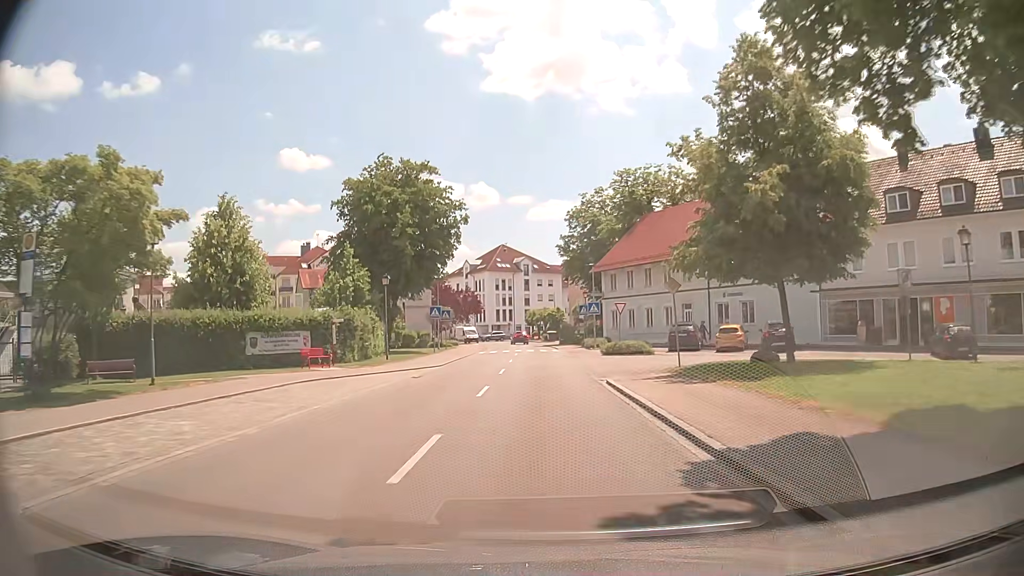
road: tertiary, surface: asphalt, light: Day
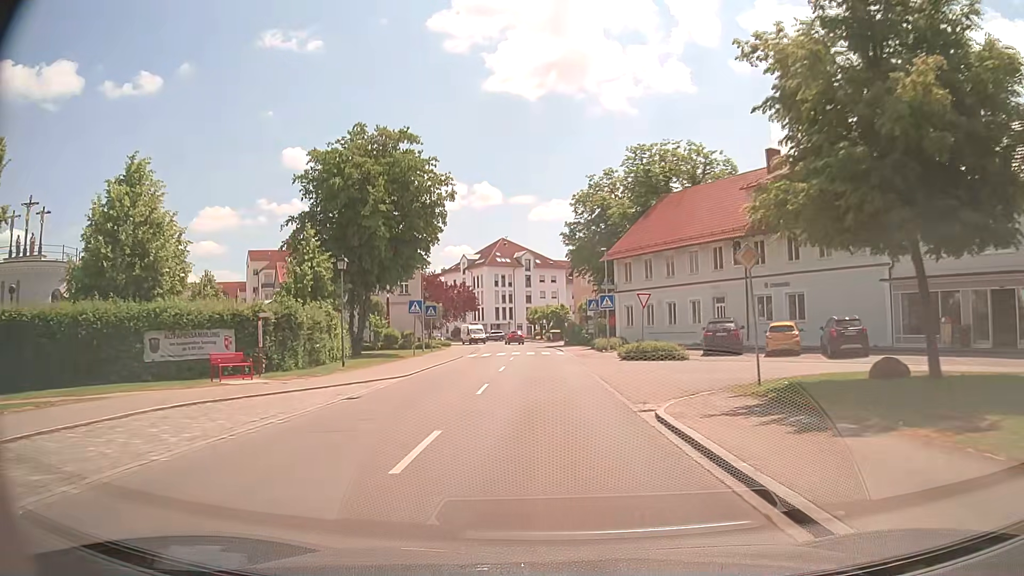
(0.0, +8.5) m; 0°
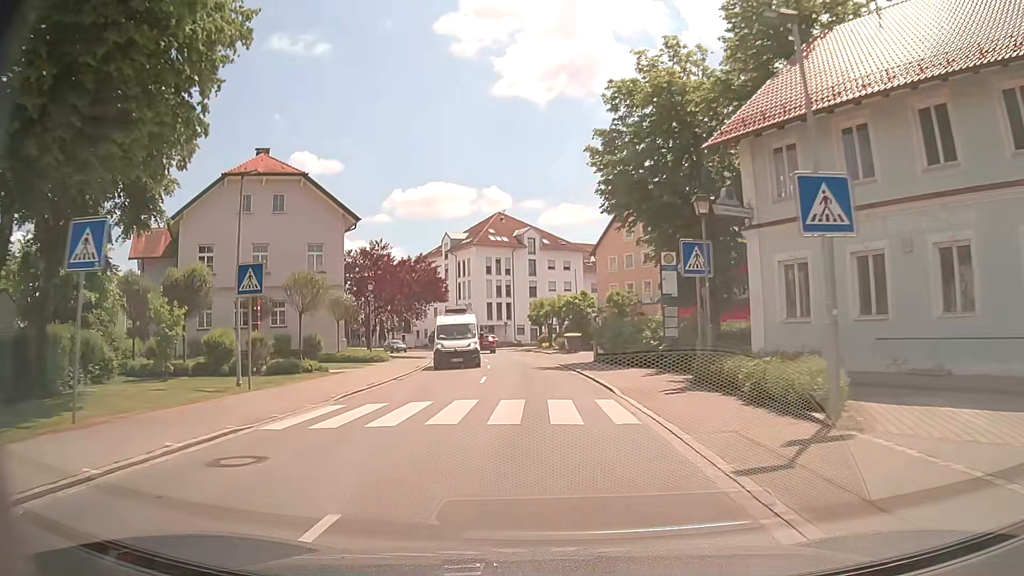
(-0.1, +31.5) m; -1°
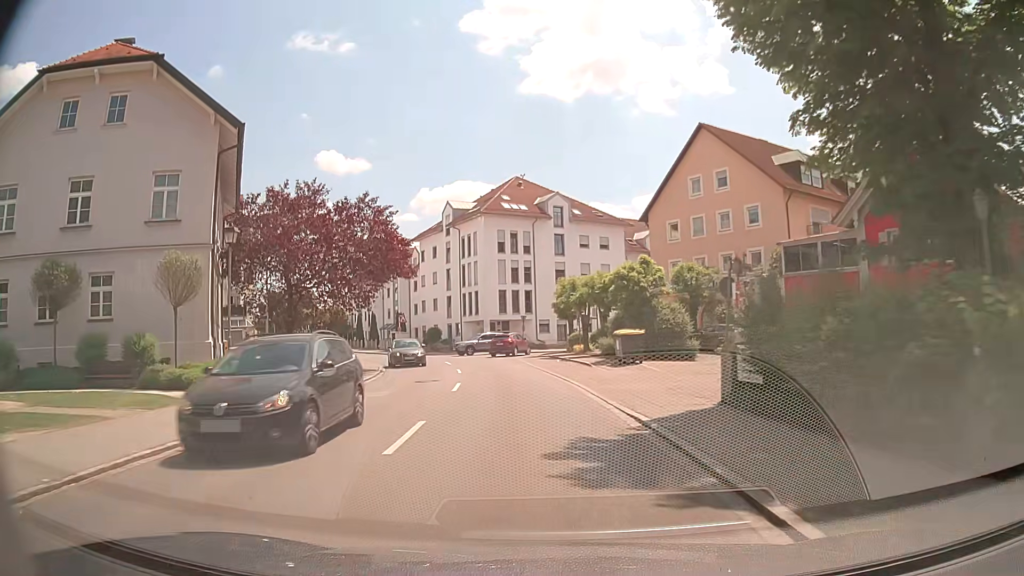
(-0.2, +21.0) m; -2°
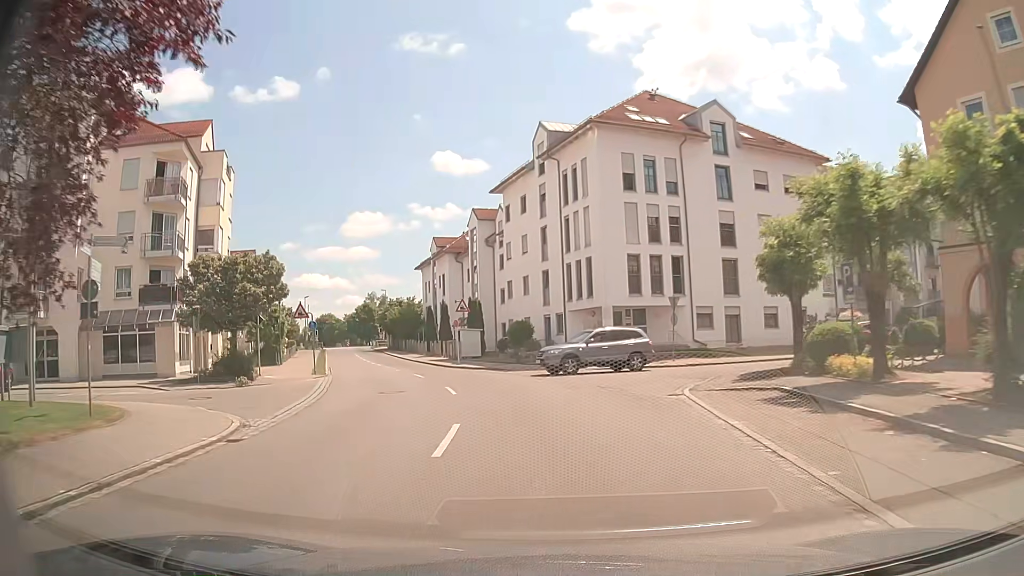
(-2.0, +27.2) m; -10°
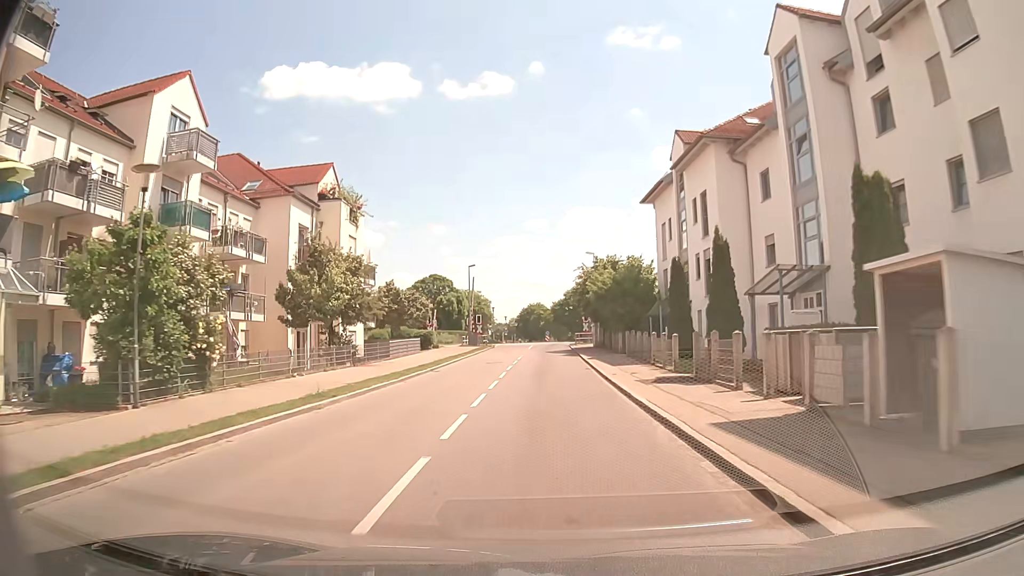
(-7.3, +37.7) m; -19°
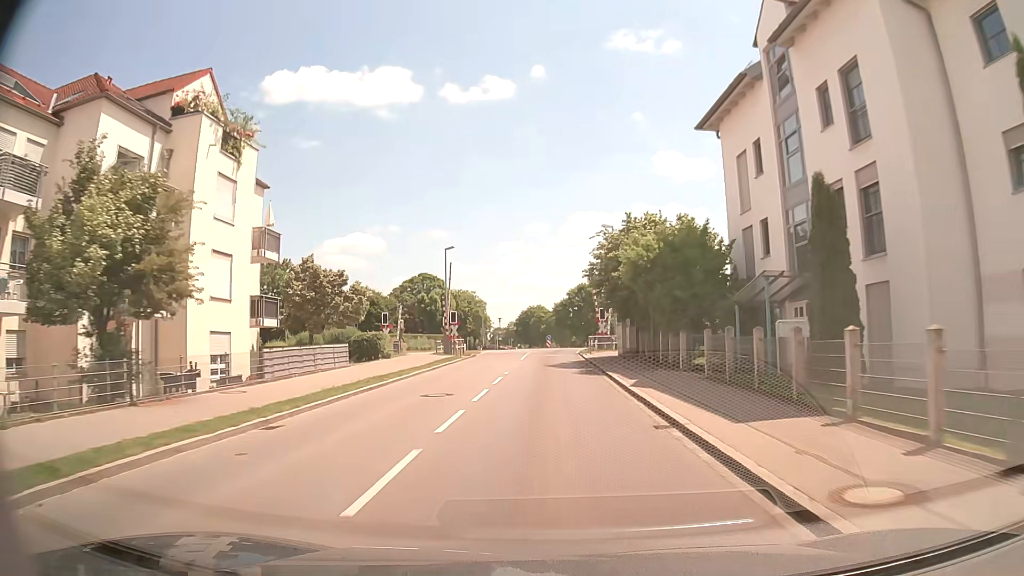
(-0.1, +17.4) m; 0°
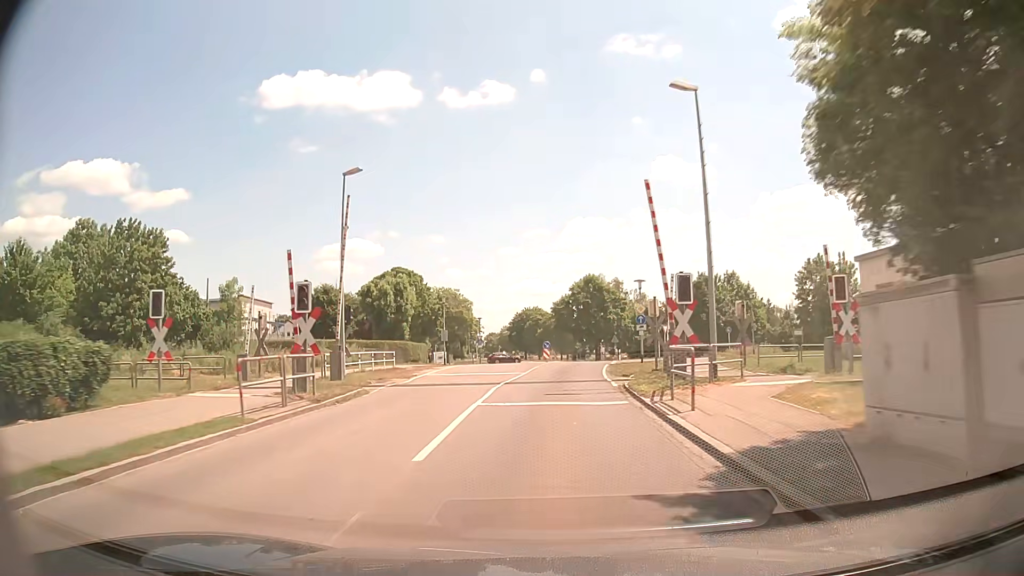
(+0.1, +27.3) m; 0°
(0, +10) (0, +20) (+1, +30) (+2, +40) (+3, +50) (+3, +60) (+4, +70) (+3, +80) (+3, +90) (+2, +100) m
